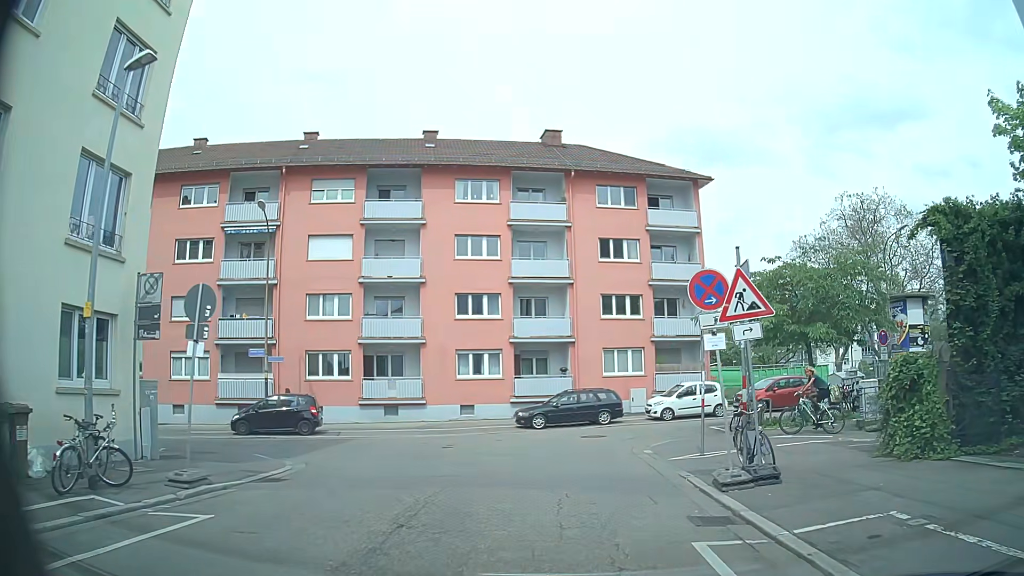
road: residential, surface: asphalt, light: Day
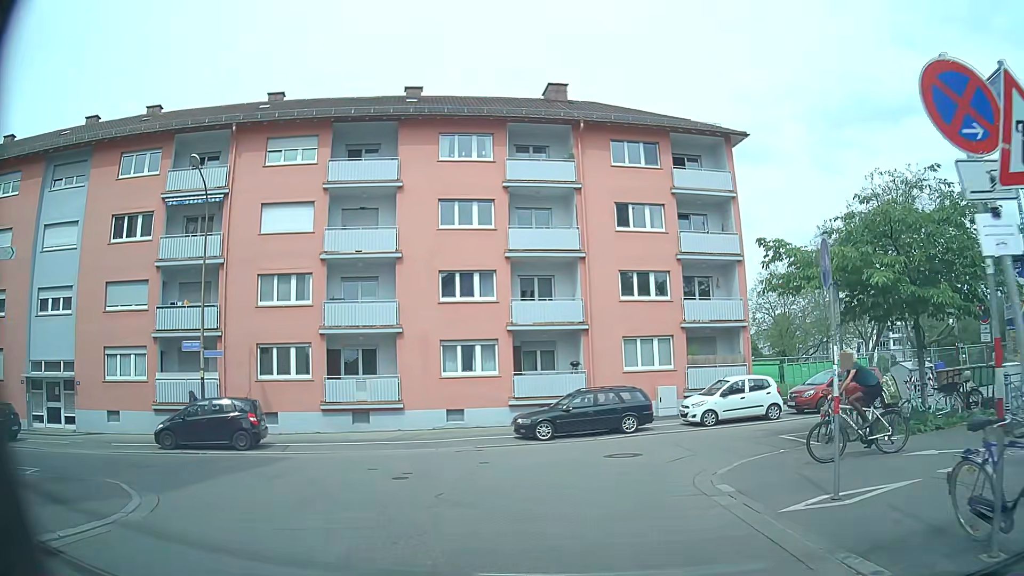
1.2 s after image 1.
(0.0, +6.2) m; +1°
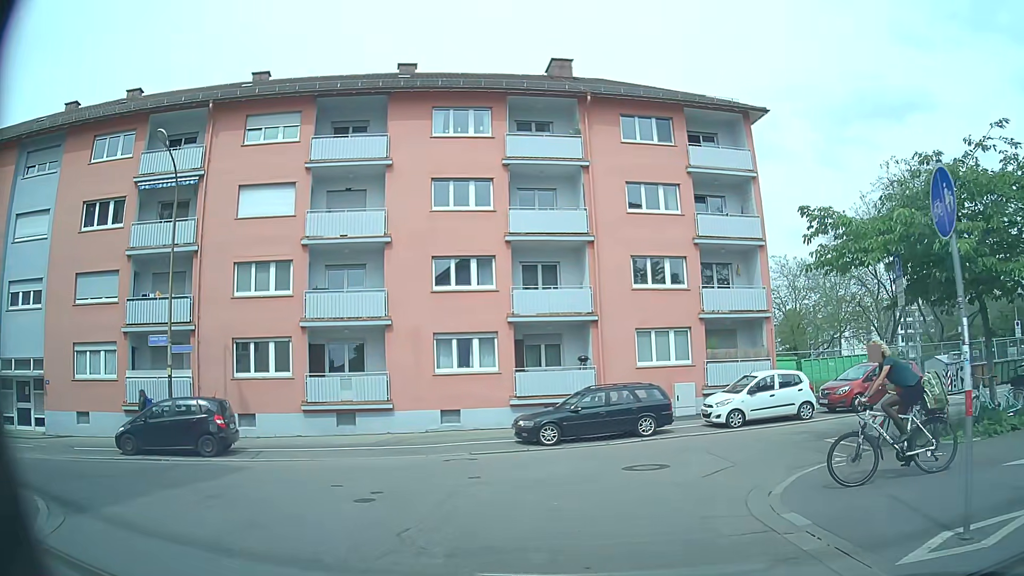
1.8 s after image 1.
(-0.1, +2.4) m; -2°
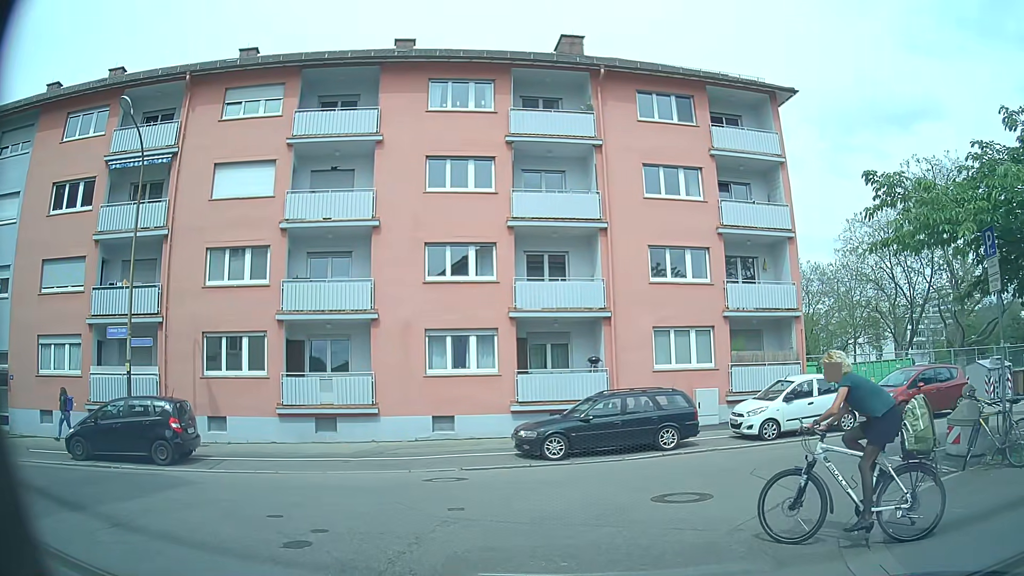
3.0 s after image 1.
(0.0, +2.4) m; 0°
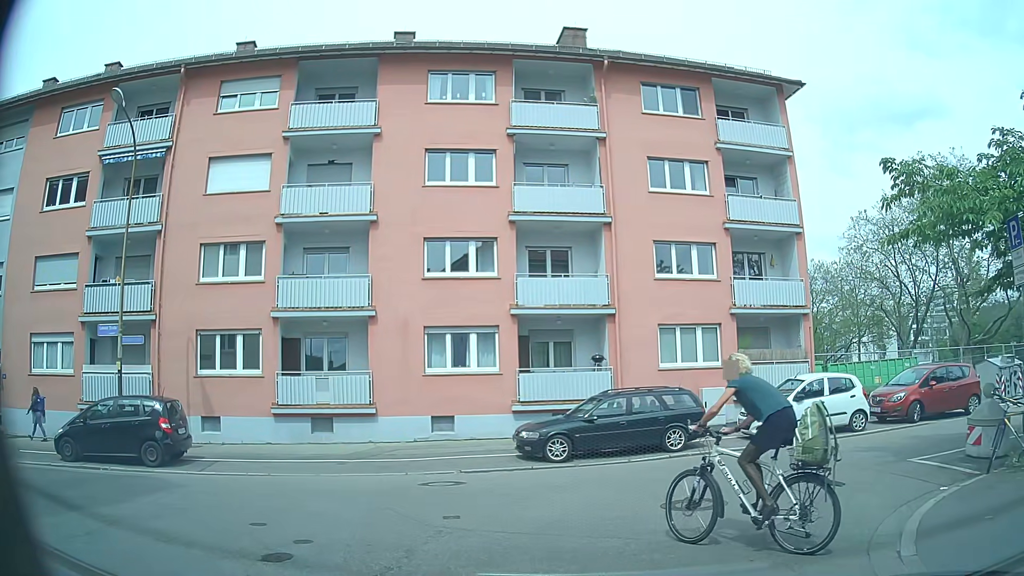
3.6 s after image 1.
(0.0, +0.6) m; 0°
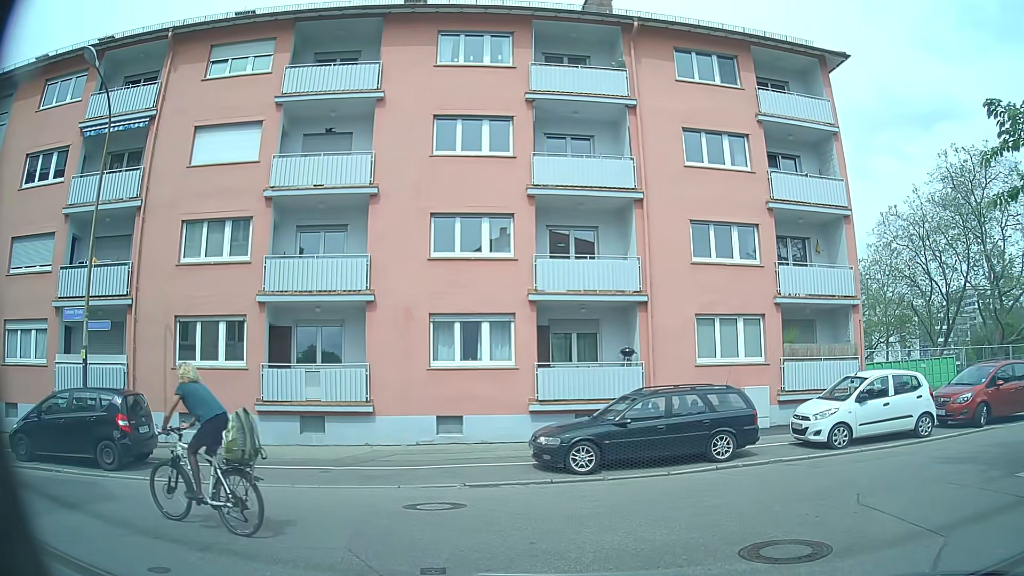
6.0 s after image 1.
(0.0, +2.5) m; 0°
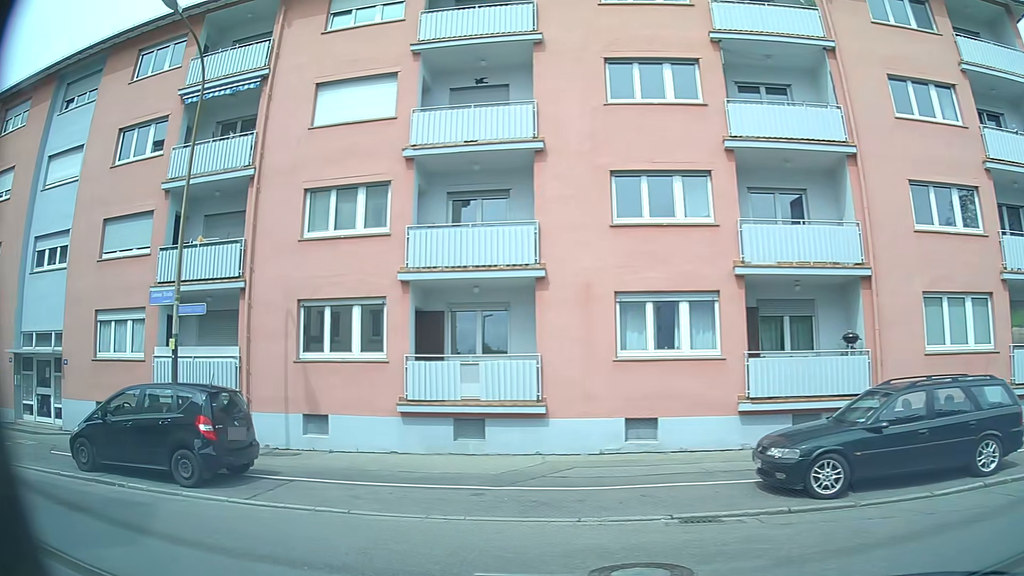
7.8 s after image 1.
(-0.5, +3.5) m; -18°
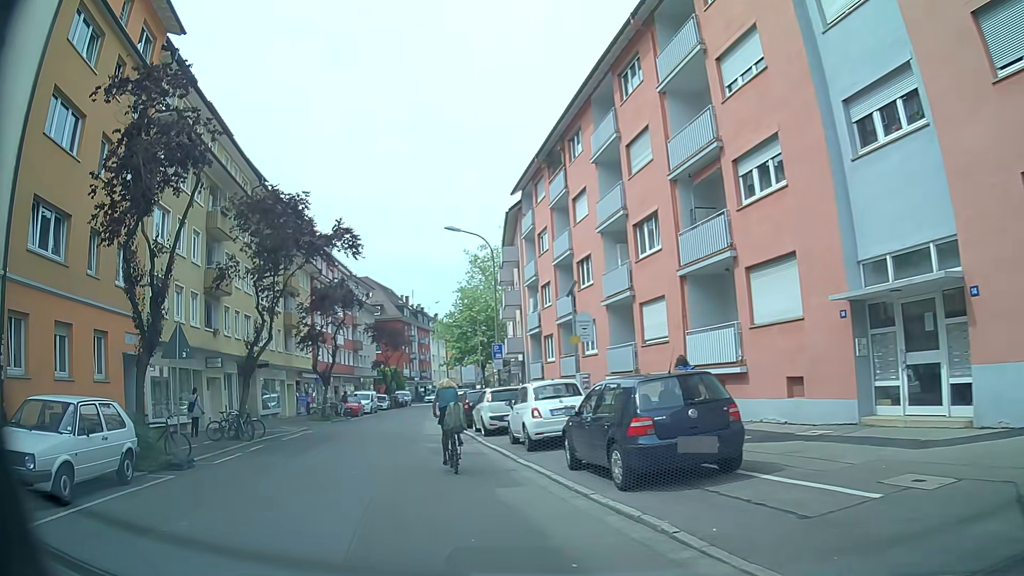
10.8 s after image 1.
(-7.1, +8.2) m; -71°
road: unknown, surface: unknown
